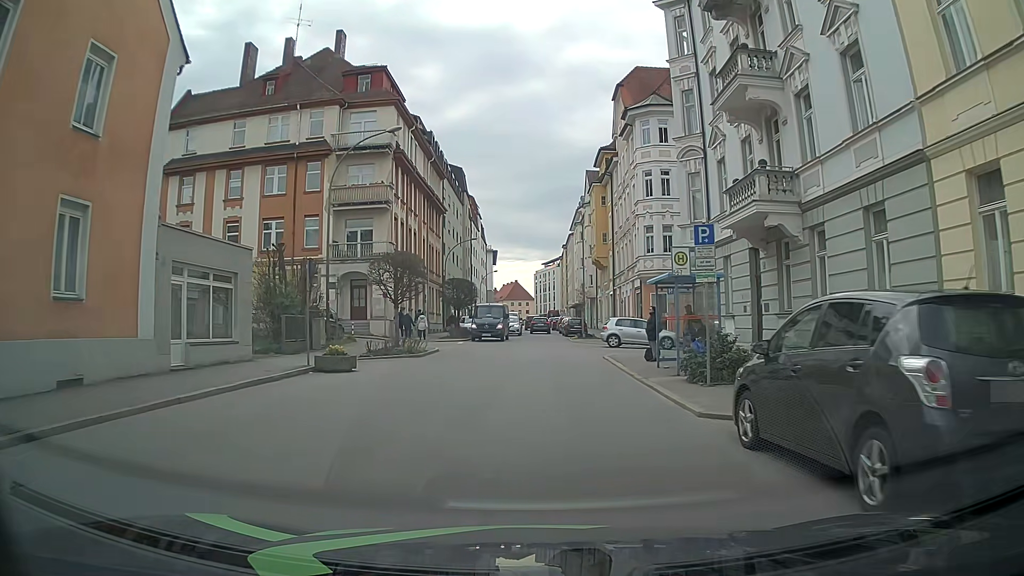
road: tertiary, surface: asphalt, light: Day
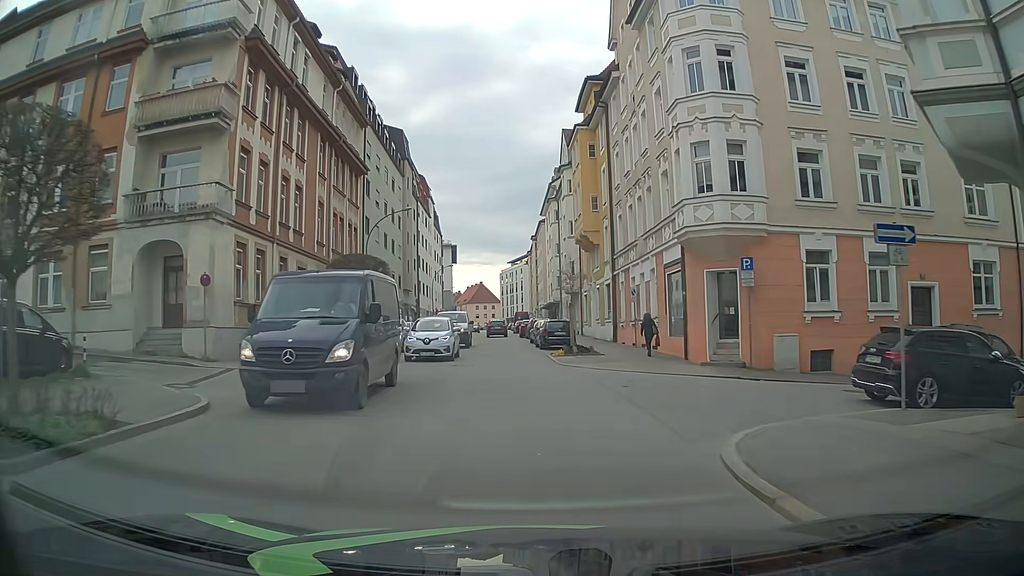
(+0.5, +19.2) m; +2°
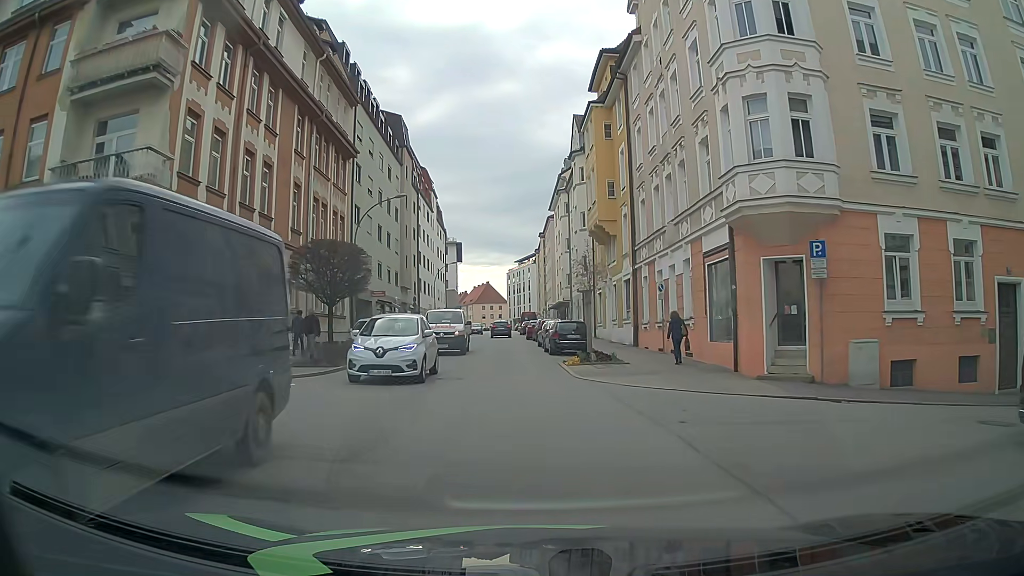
(+0.1, +4.8) m; 0°
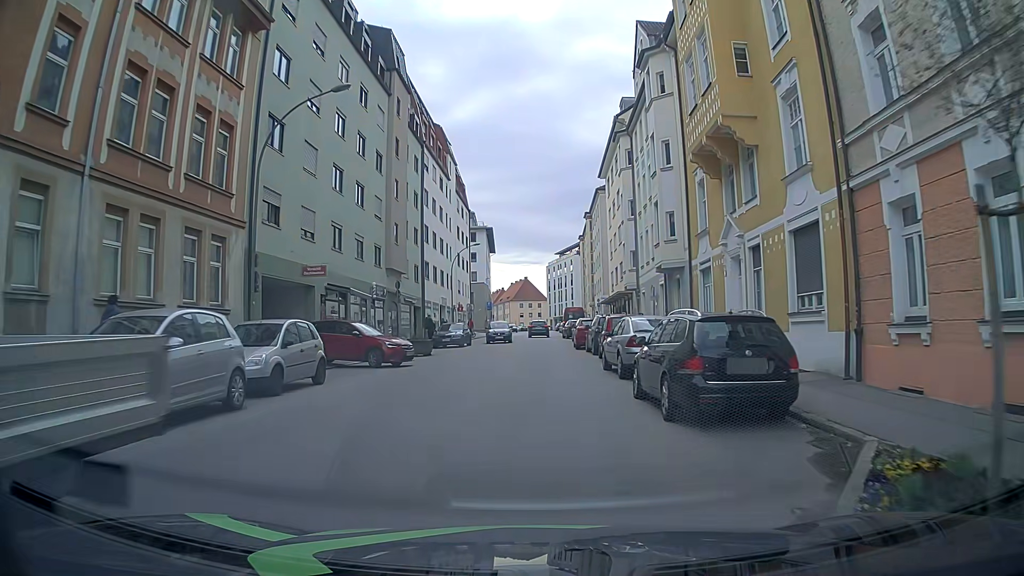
(-0.2, +19.1) m; -3°
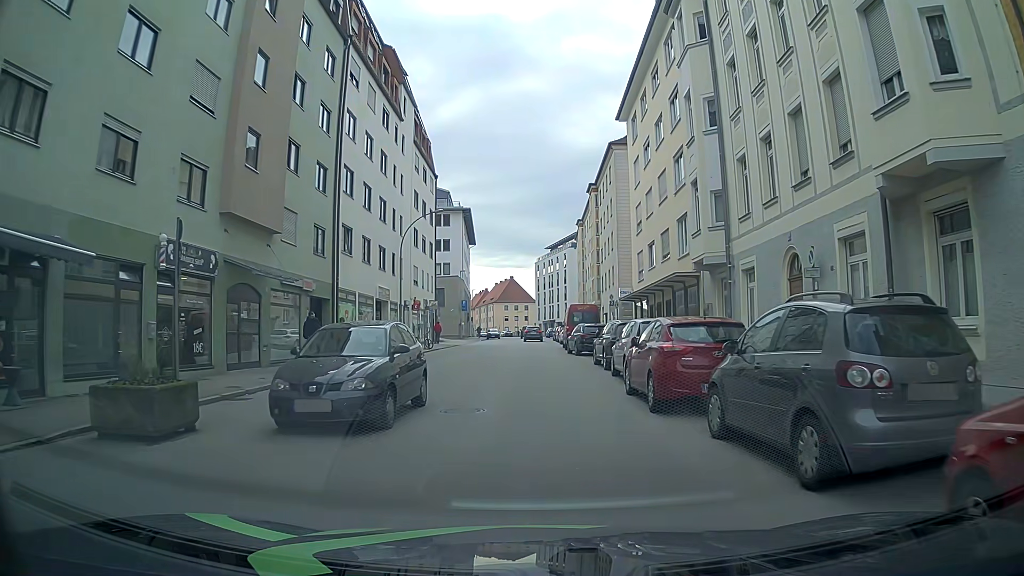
(+0.3, +20.8) m; +2°
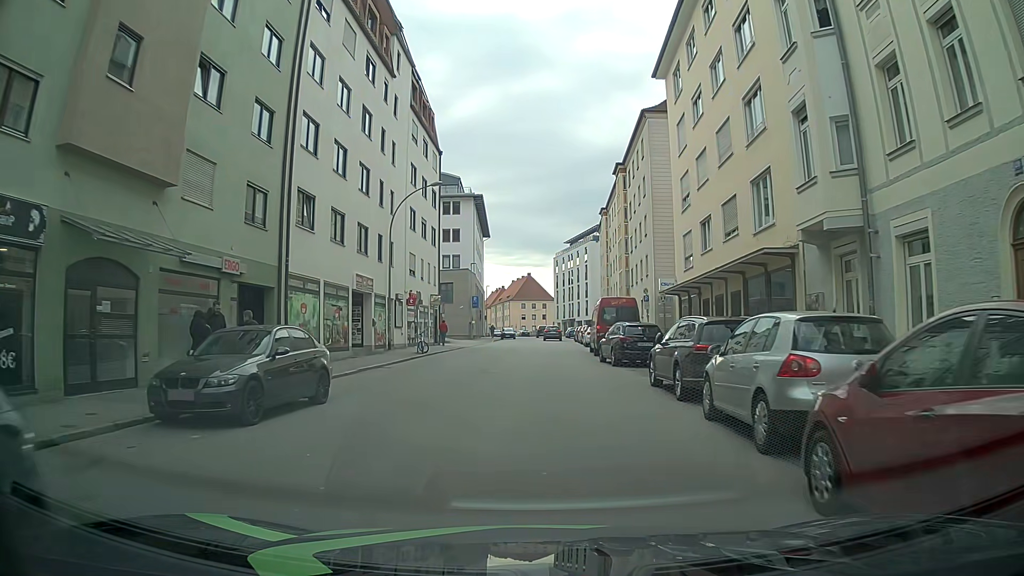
(-0.1, +8.5) m; 0°
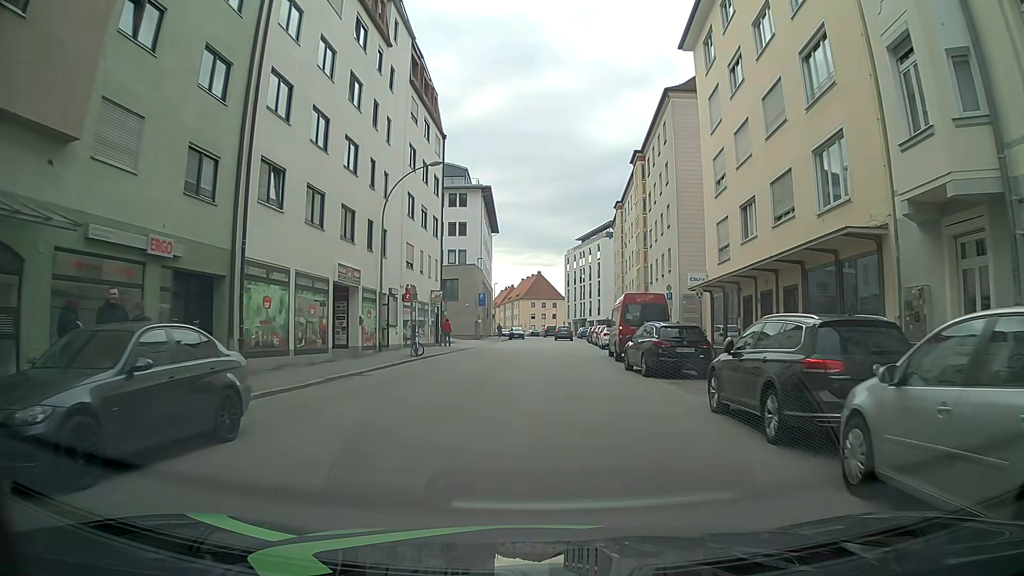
(-0.1, +4.4) m; -3°
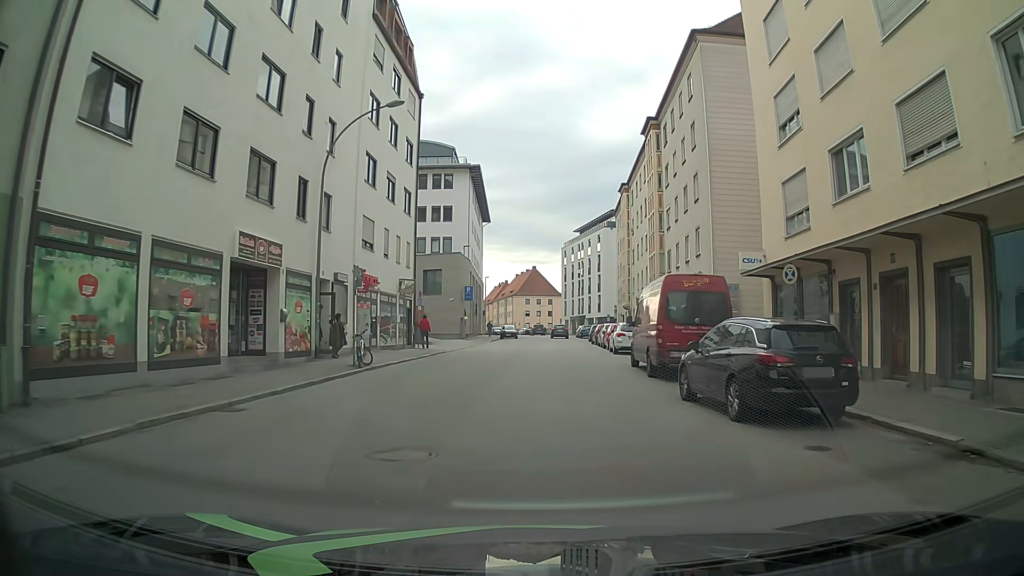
(+0.2, +8.7) m; +2°
(0, +10) (0, +20) (+1, +30) (+1, +40) (+2, +50) (+2, +60) (+2, +70) (+2, +80) (+2, +90) (+1, +100) m
